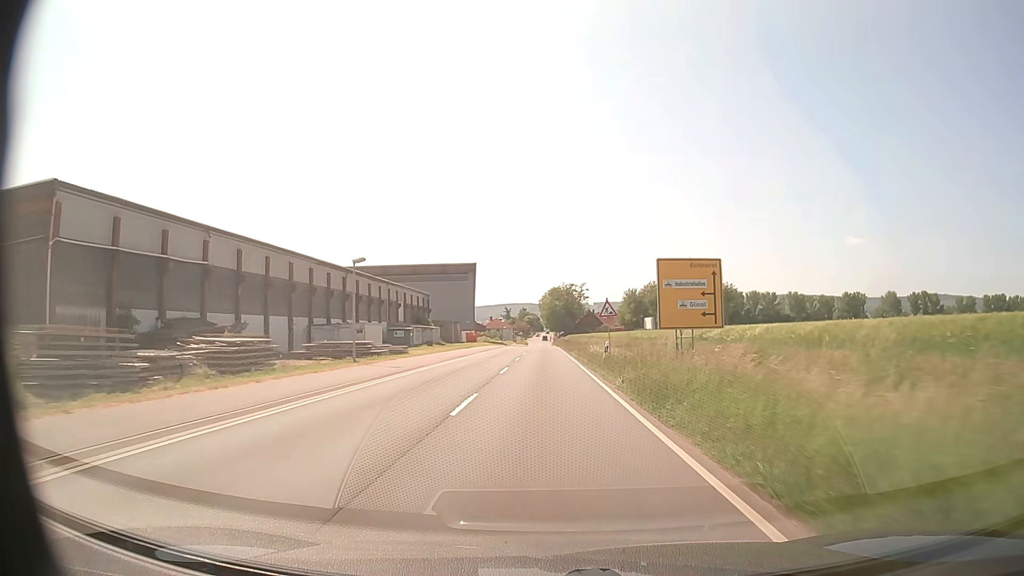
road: secondary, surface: asphalt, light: Day
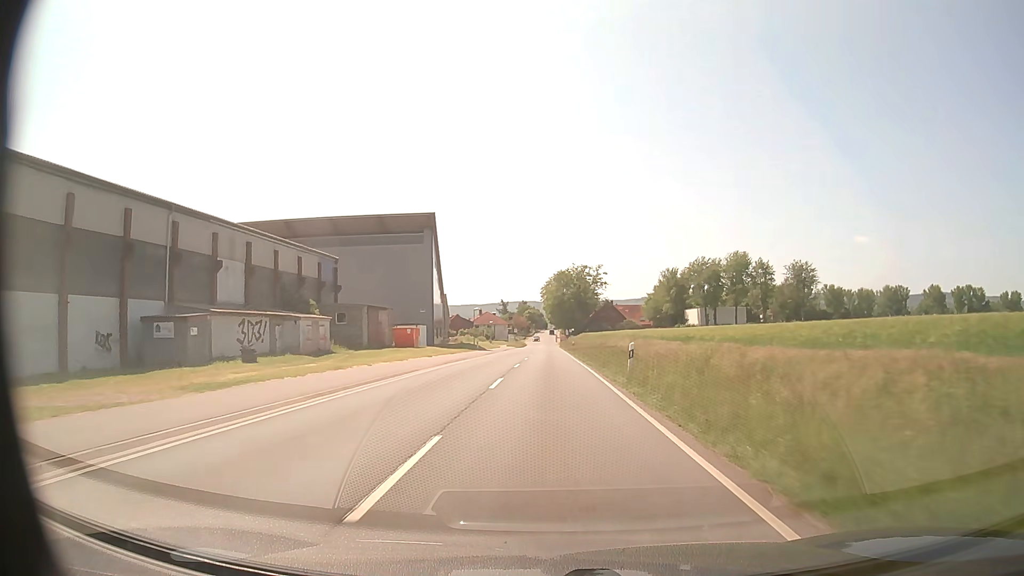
(-0.2, +55.2) m; 0°
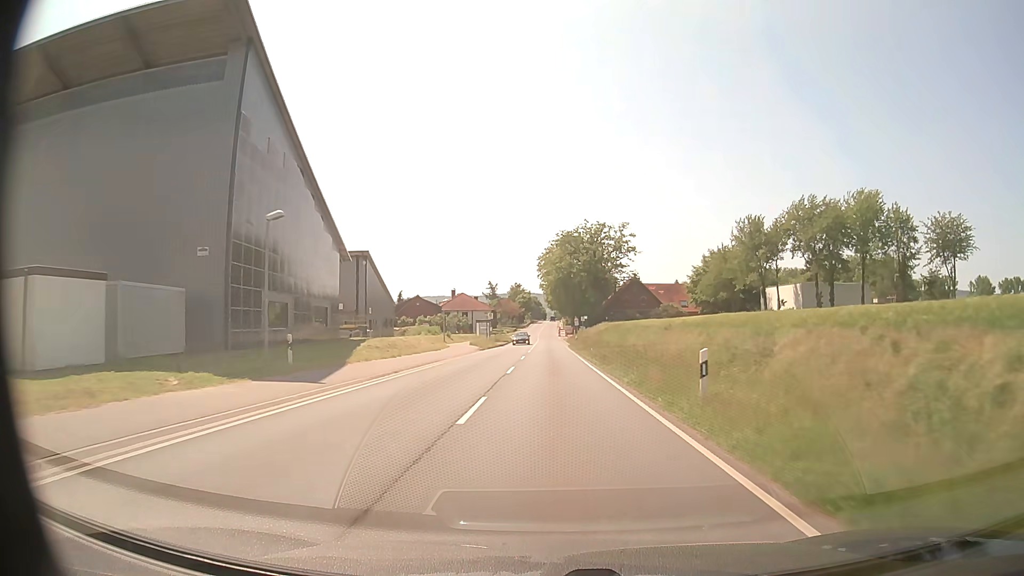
(0.0, +55.8) m; 0°
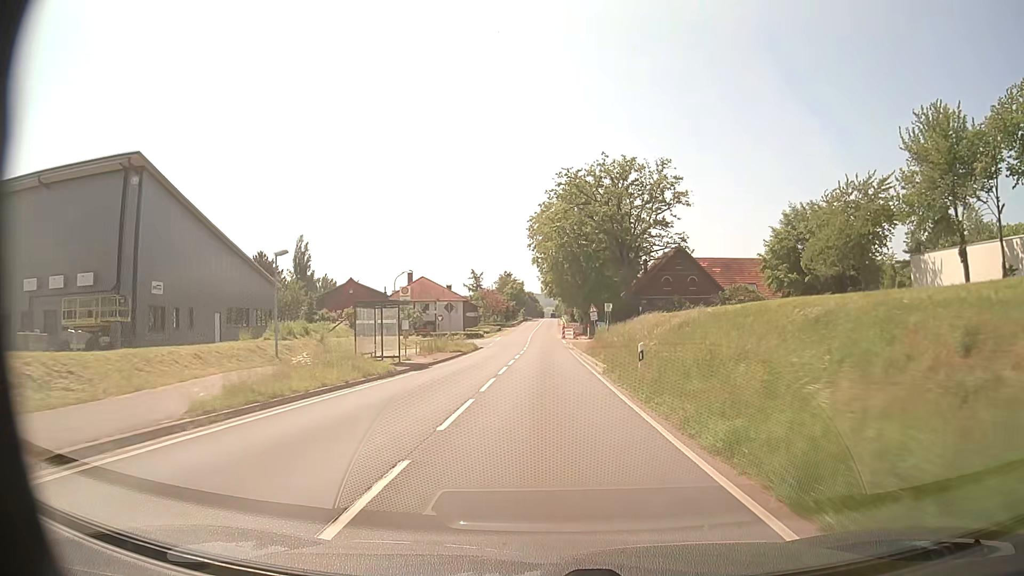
(+0.2, +43.5) m; 0°
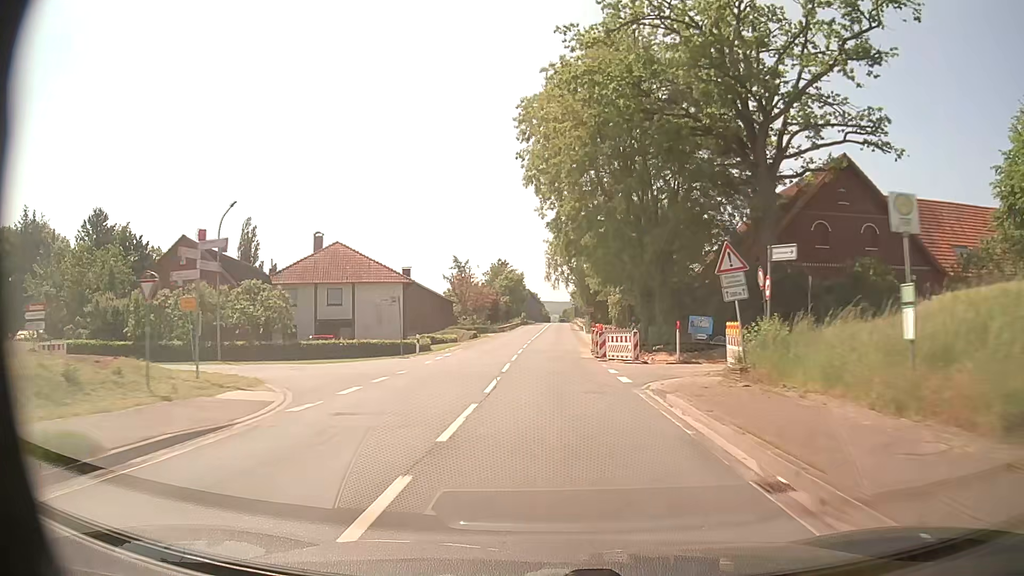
(-0.3, +44.2) m; -1°
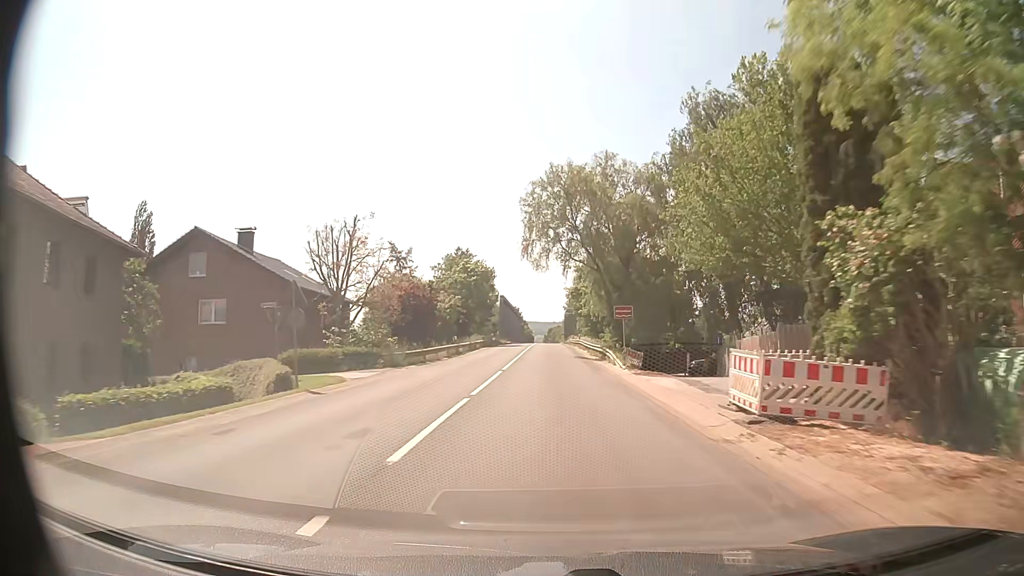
(+0.3, +44.2) m; +1°
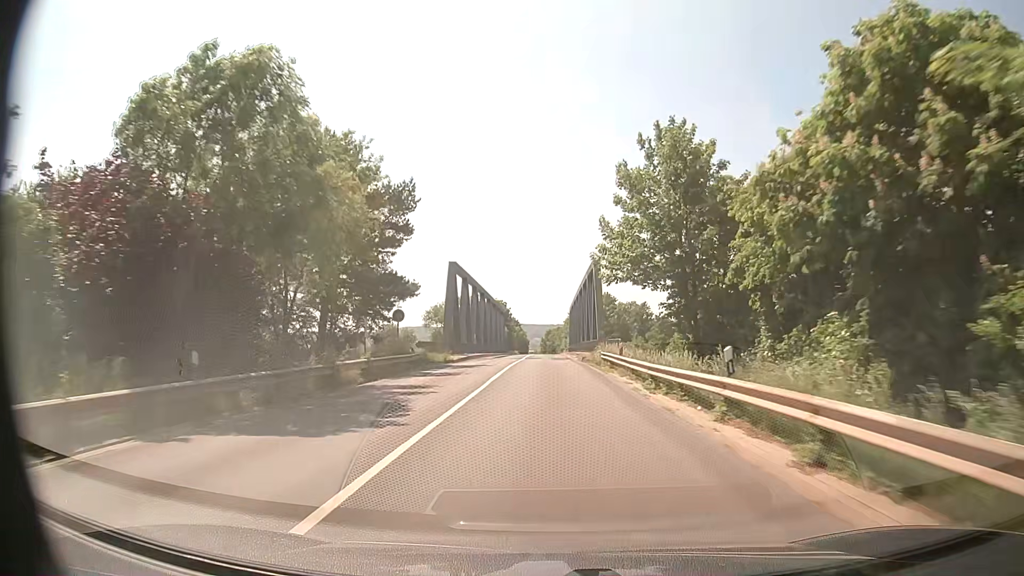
(+0.3, +54.9) m; 0°
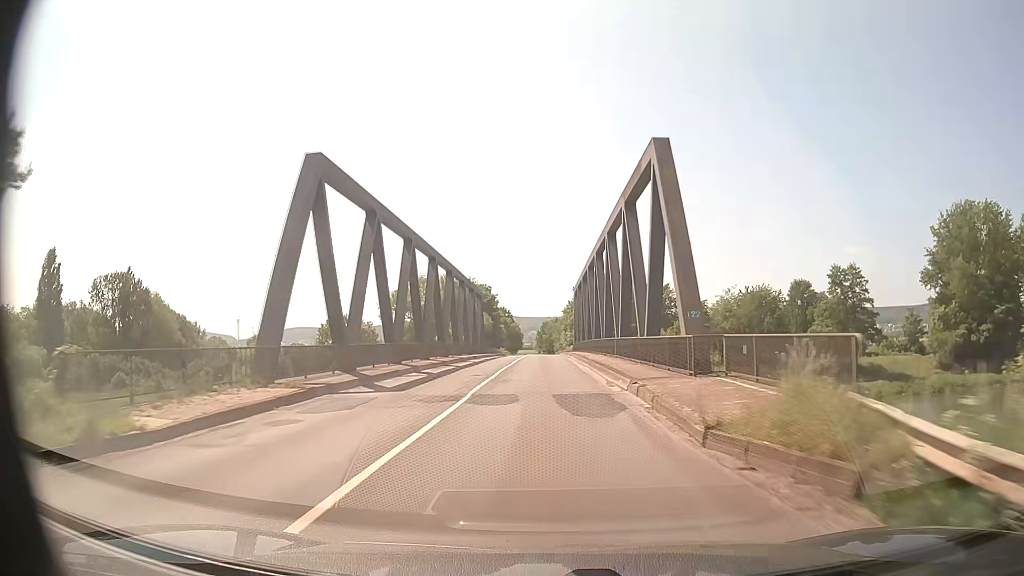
(0.0, +33.0) m; 0°
(0, +10) (0, +20) (0, +30) (0, +40) (0, +50) (0, +60) (0, +70) (0, +80) (0, +90) (0, +100) m
